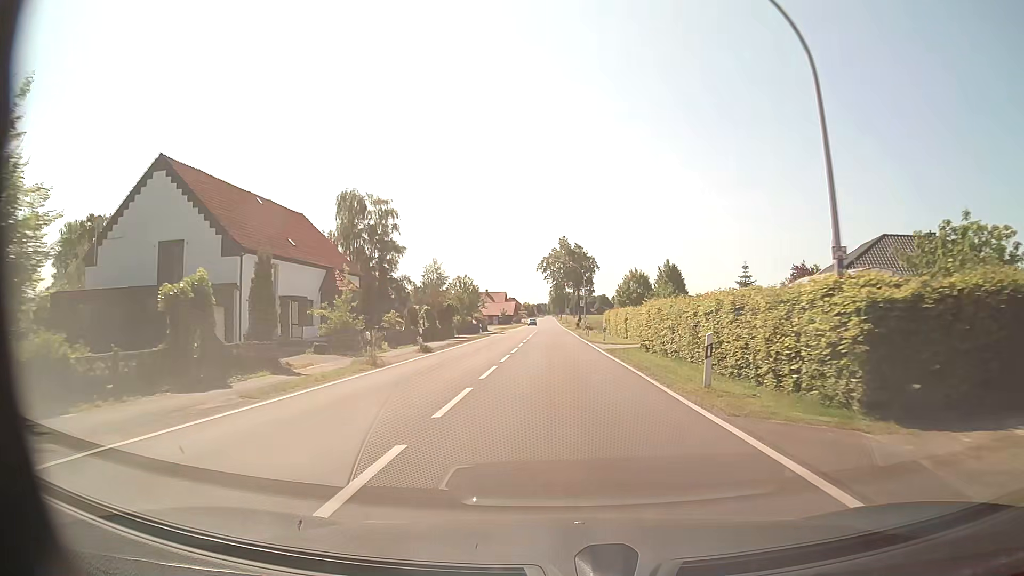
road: tertiary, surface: asphalt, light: Day
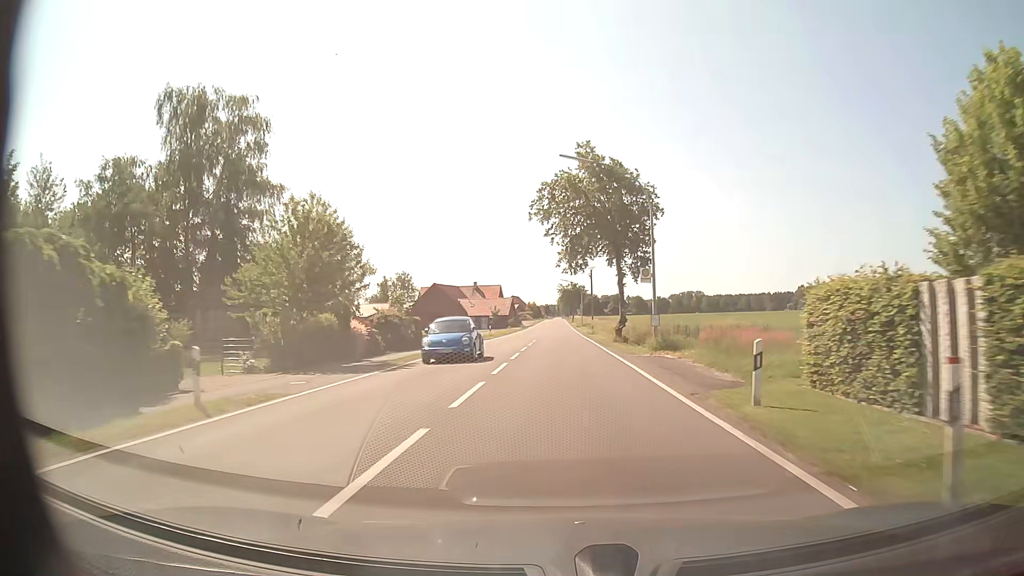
(-0.4, +48.3) m; -1°
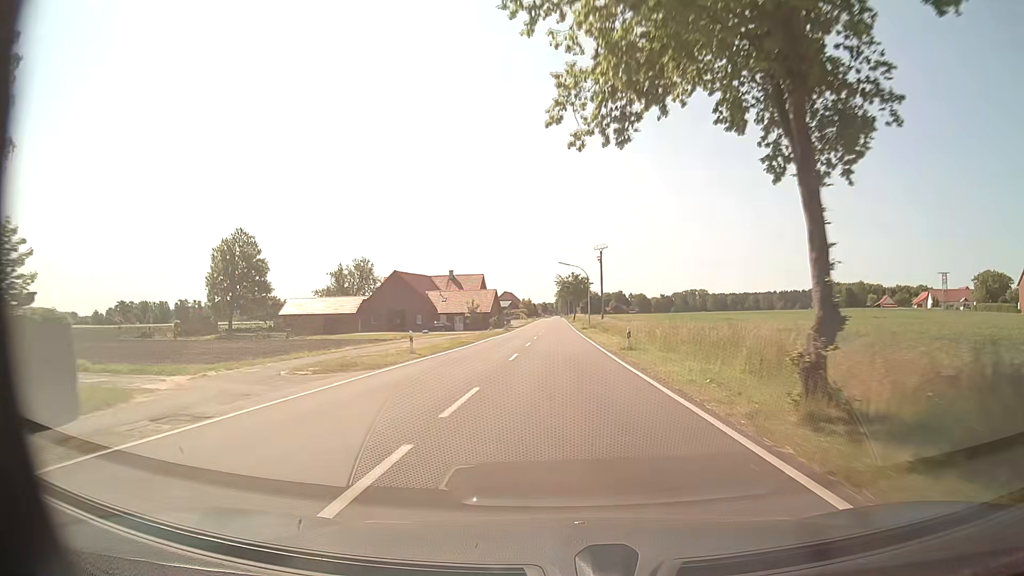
(0.0, +31.9) m; 0°
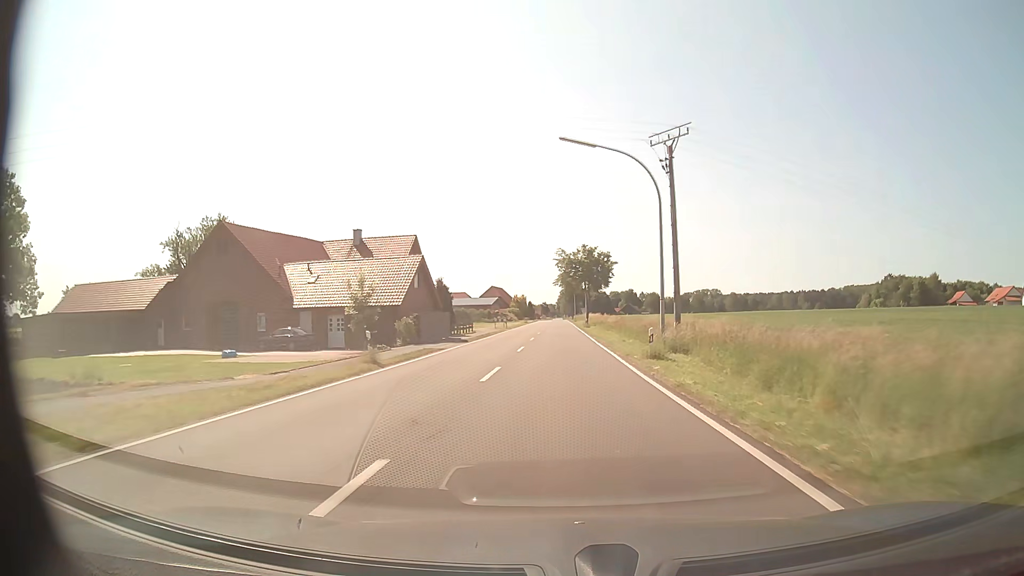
(+0.1, +56.7) m; 0°
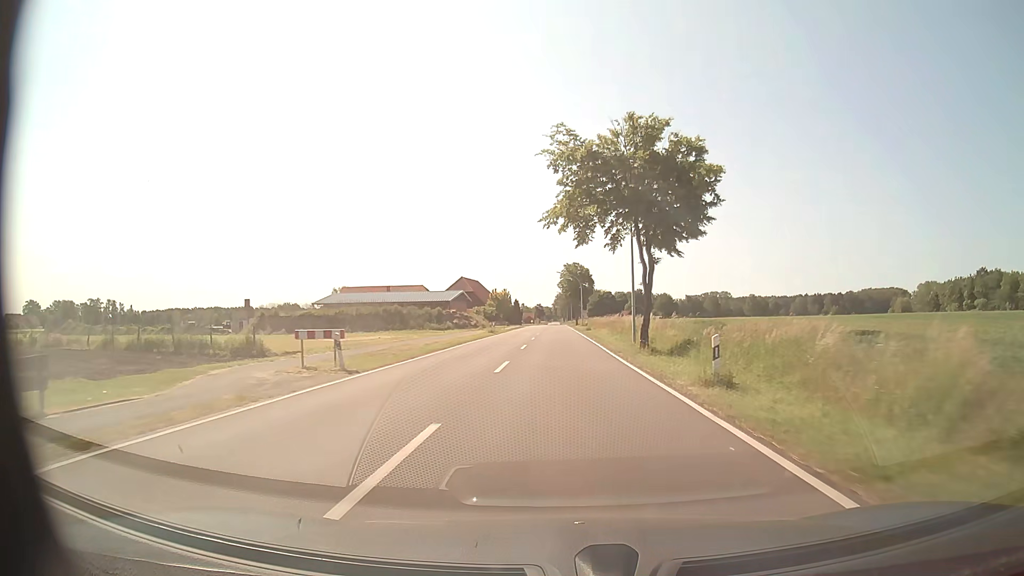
(+0.1, +58.9) m; 0°
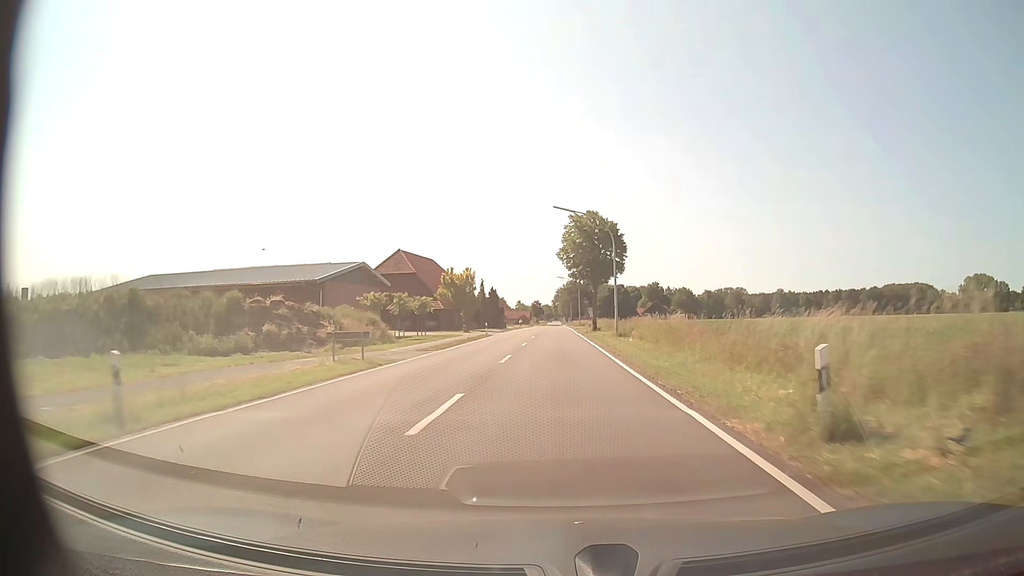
(0.0, +57.4) m; 0°
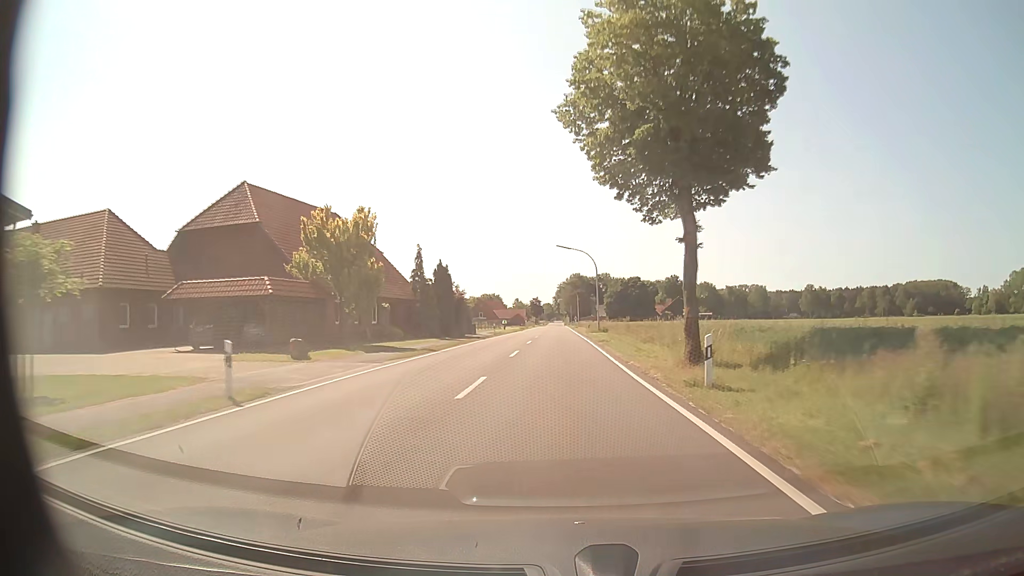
(-0.1, +45.3) m; 0°
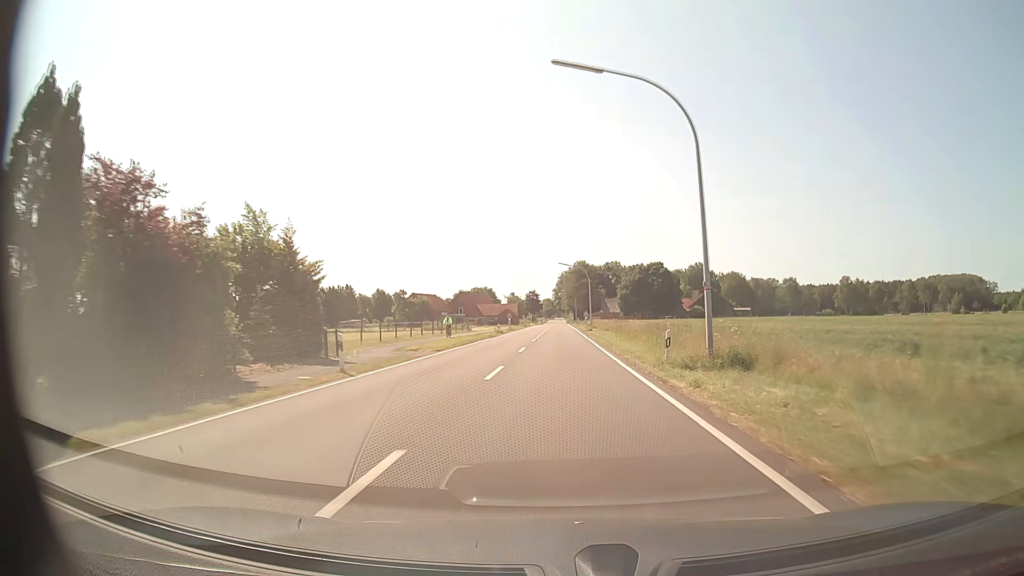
(0.0, +45.1) m; 0°
(0, +10) (0, +20) (0, +30) (0, +40) (0, +50) (0, +60) (0, +70) (0, +80) (0, +90) (0, +100) m
